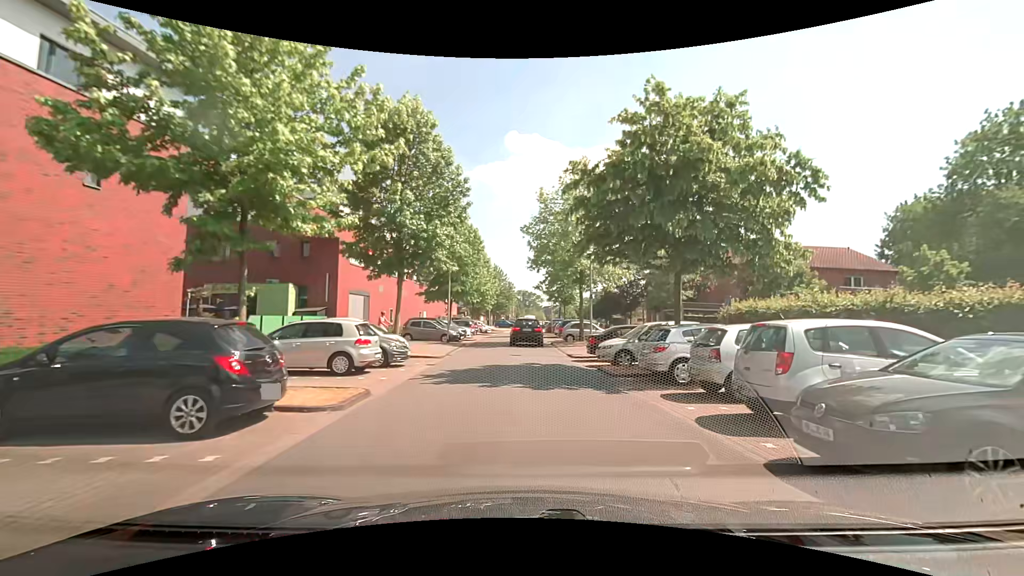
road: residential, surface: asphalt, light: Day
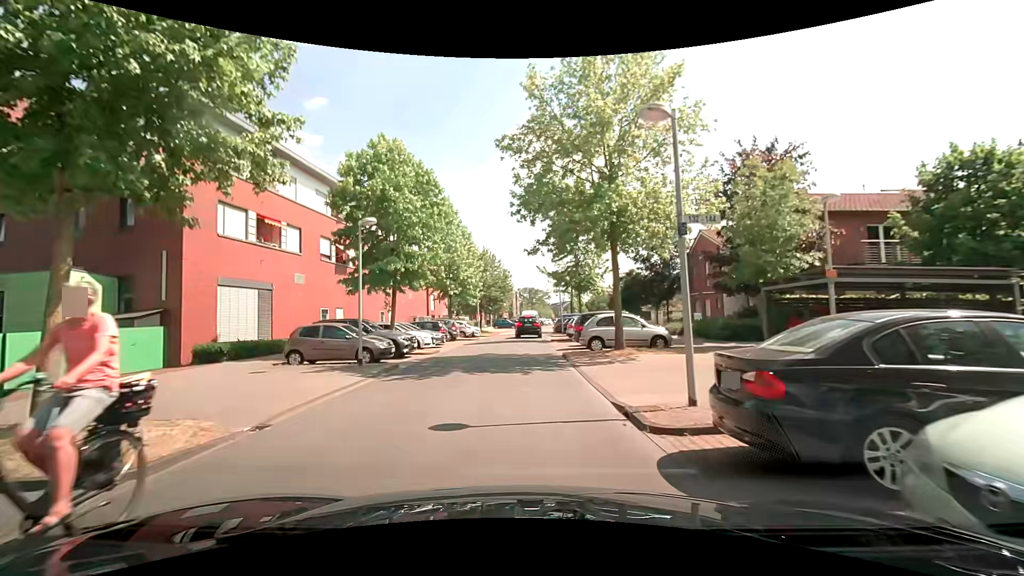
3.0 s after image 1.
(+0.7, +15.5) m; -1°
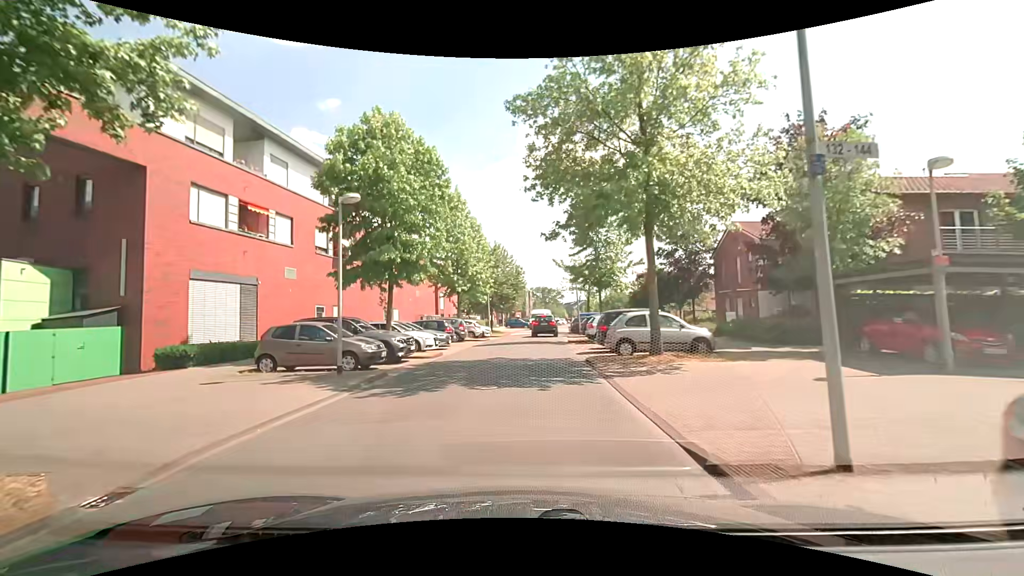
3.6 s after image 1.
(0.0, +3.1) m; -1°
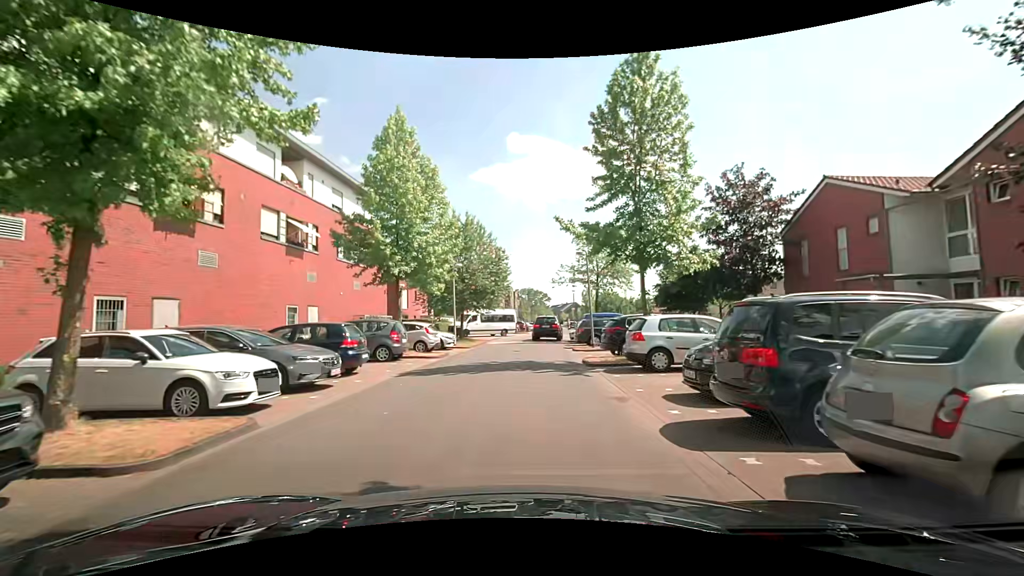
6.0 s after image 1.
(+0.1, +14.1) m; +1°
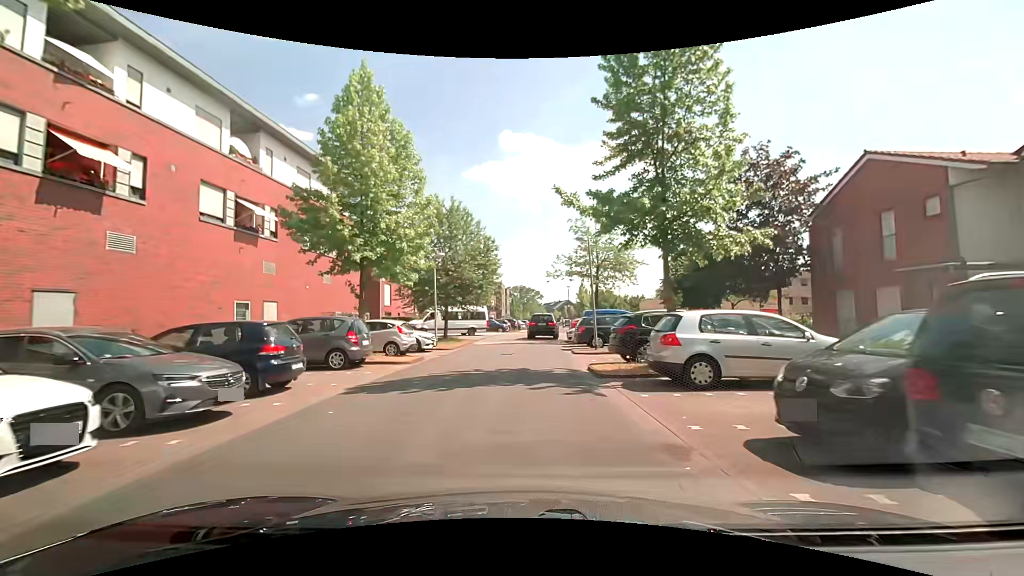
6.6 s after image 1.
(0.0, +3.7) m; +1°
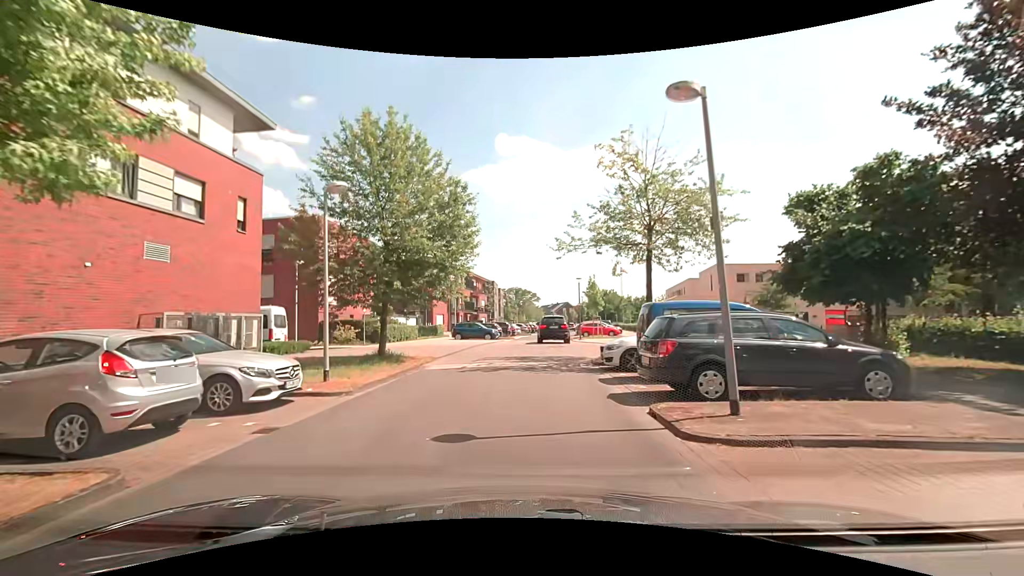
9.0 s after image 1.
(+0.2, +13.7) m; +1°
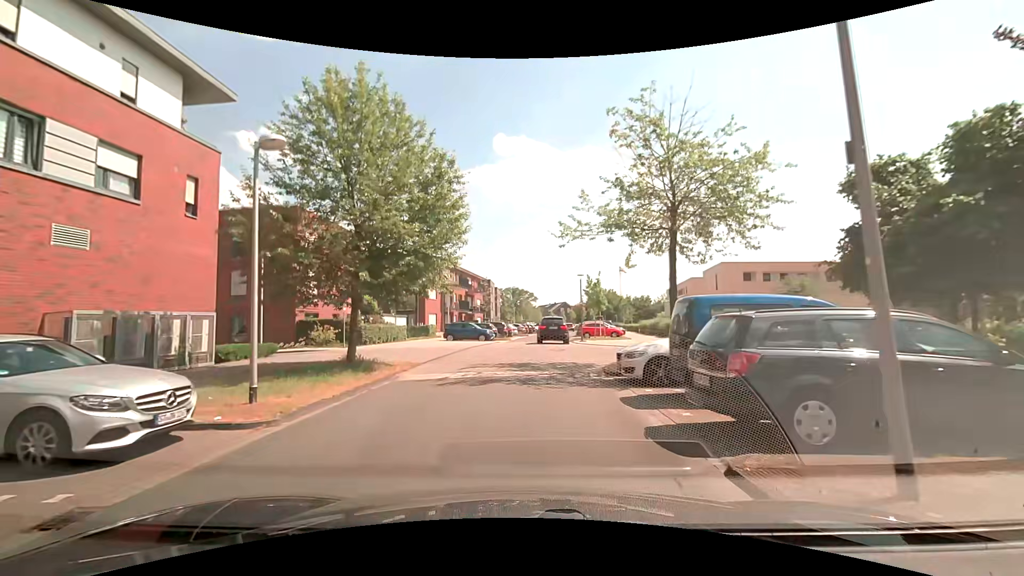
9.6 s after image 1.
(0.0, +3.0) m; 0°
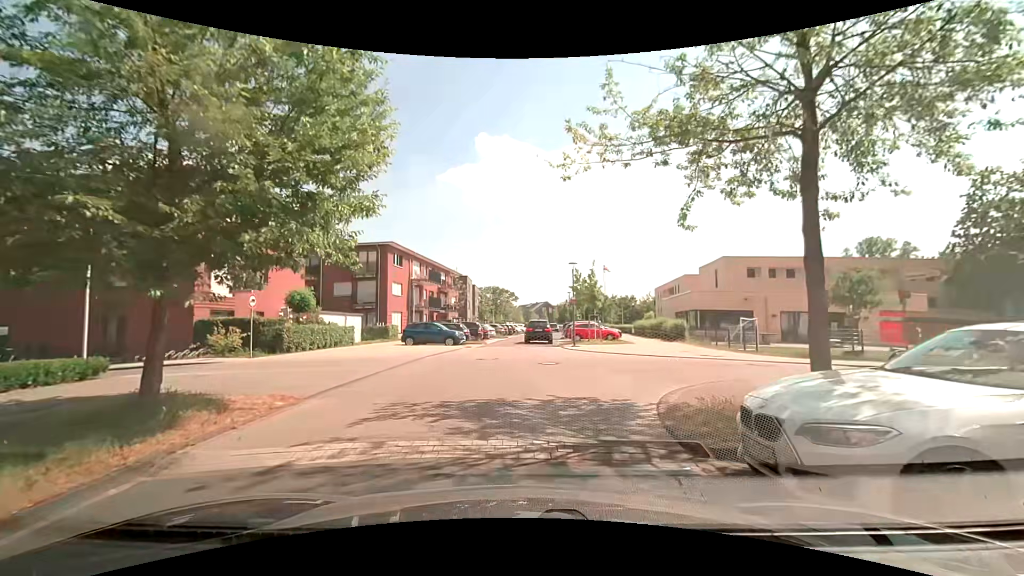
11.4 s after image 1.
(+0.1, +7.5) m; +2°
